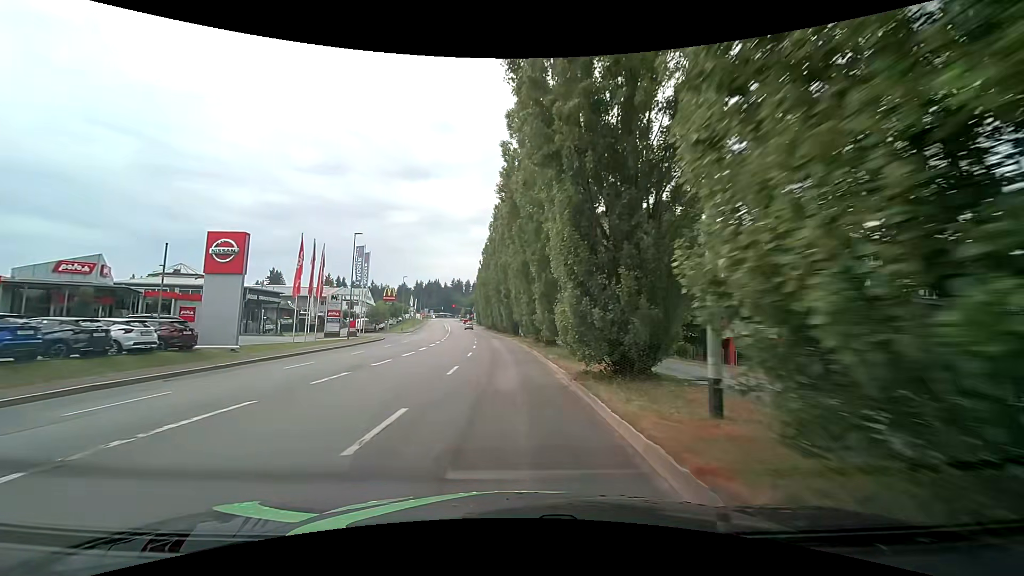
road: tertiary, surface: asphalt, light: Day
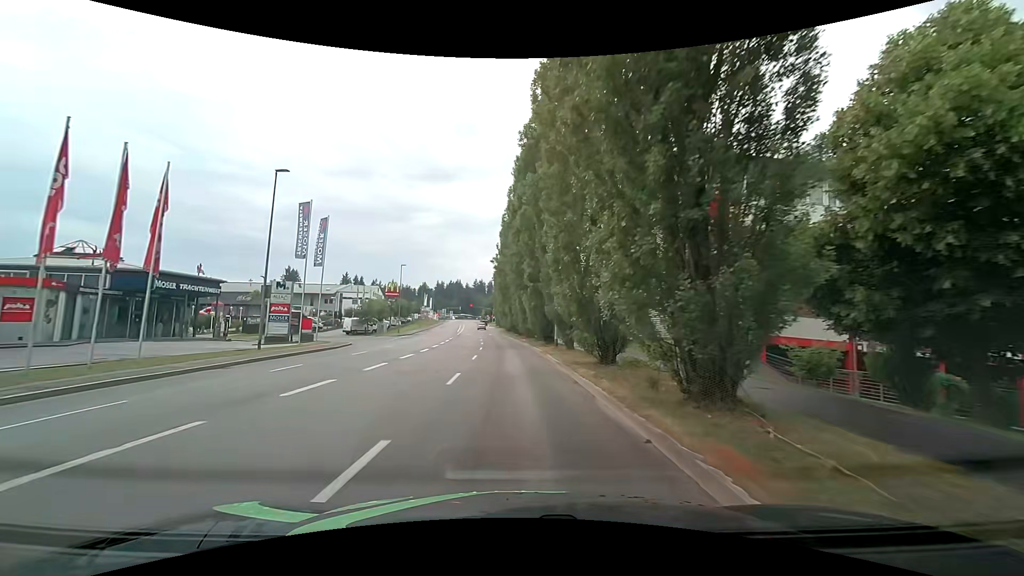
(-0.6, +20.5) m; -3°
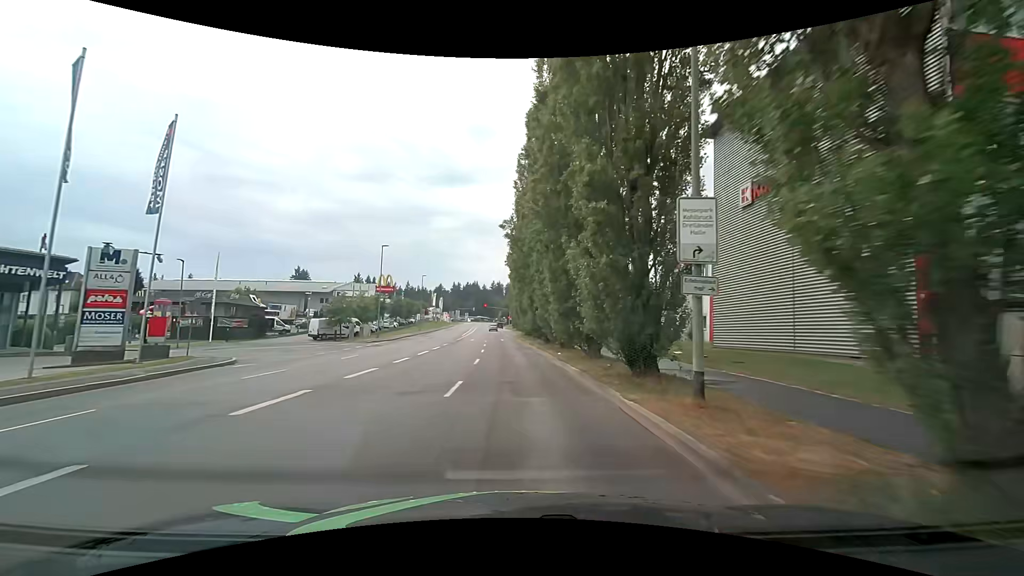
(-0.3, +20.4) m; -2°
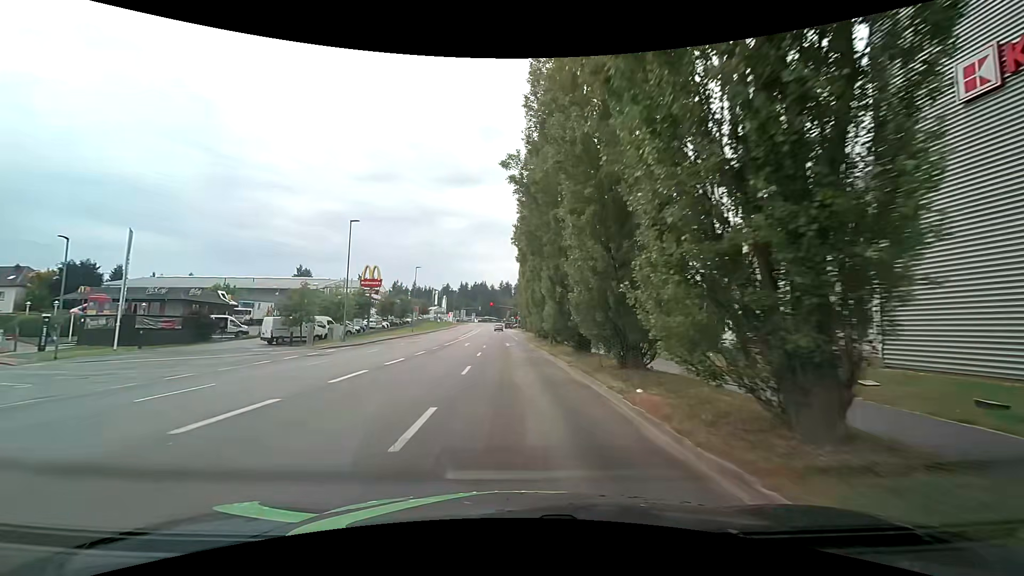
(0.0, +13.5) m; -1°
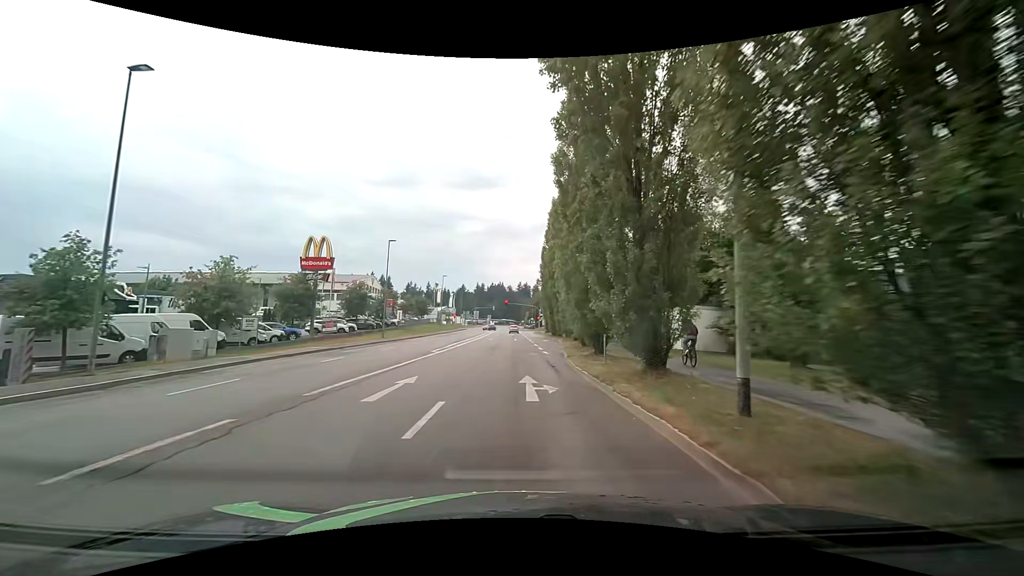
(-0.5, +26.5) m; -2°
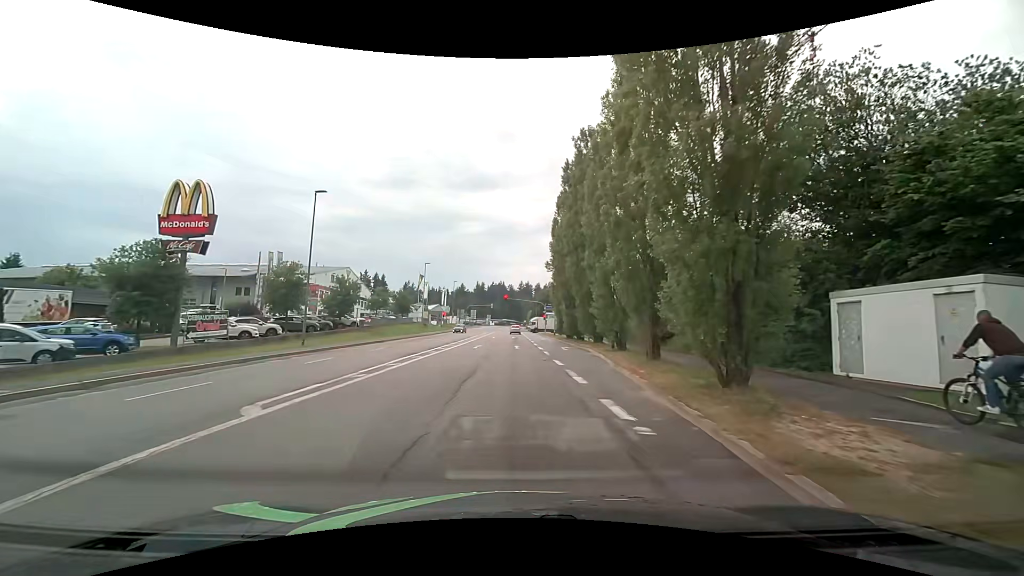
(+0.1, +19.3) m; 0°
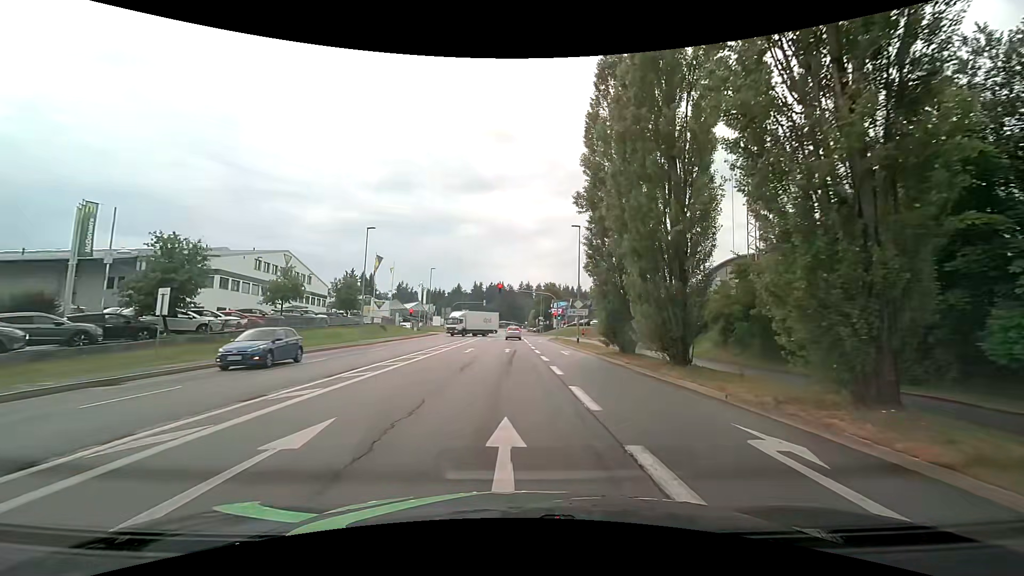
(0.0, +27.8) m; -1°
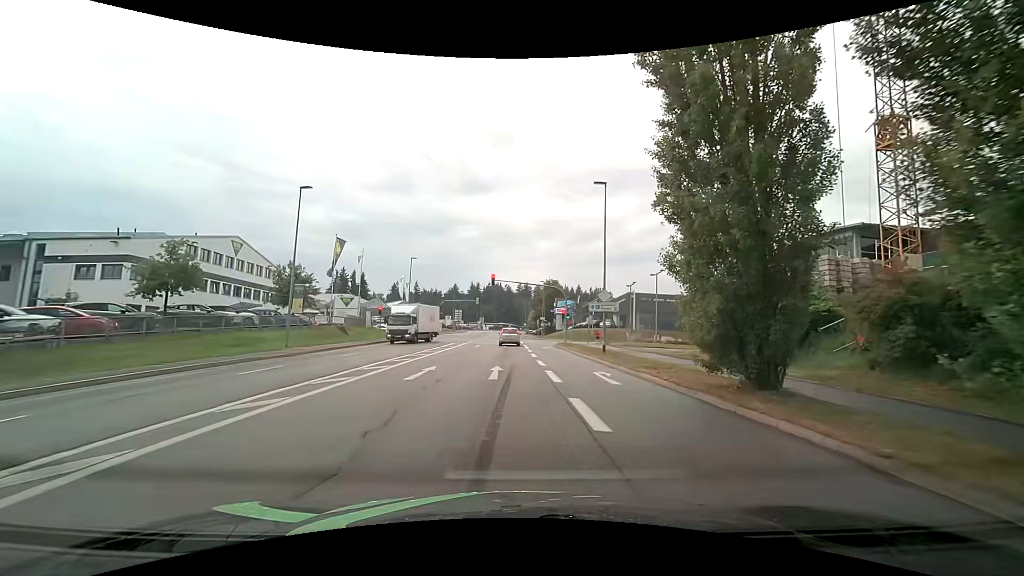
(+0.3, +13.6) m; +1°
(0, +10) (0, +20) (0, +30) (0, +40) (0, +50) (0, +60) (0, +70) (0, +80) (0, +90) (0, +100) m
